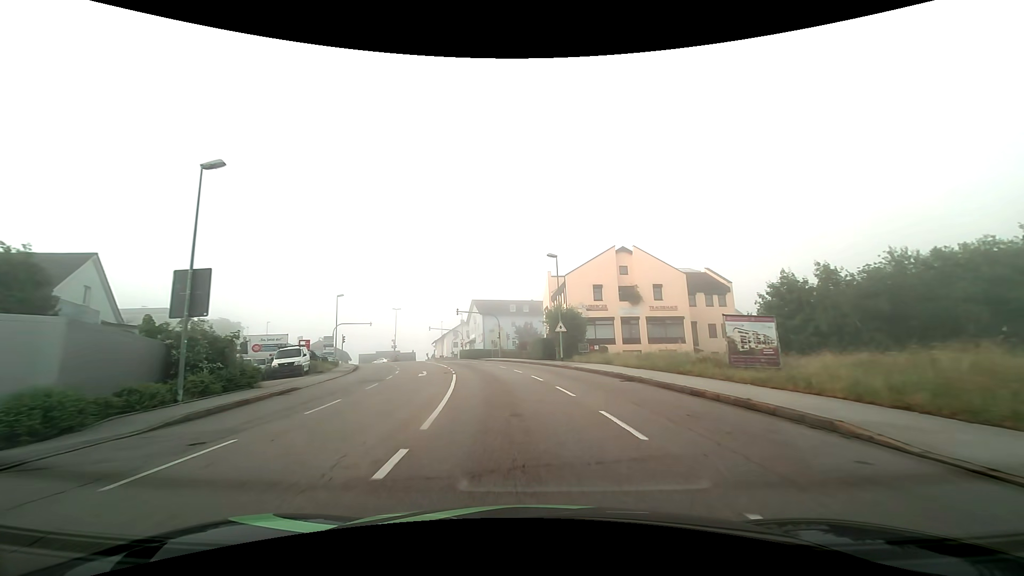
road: tertiary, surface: asphalt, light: Day
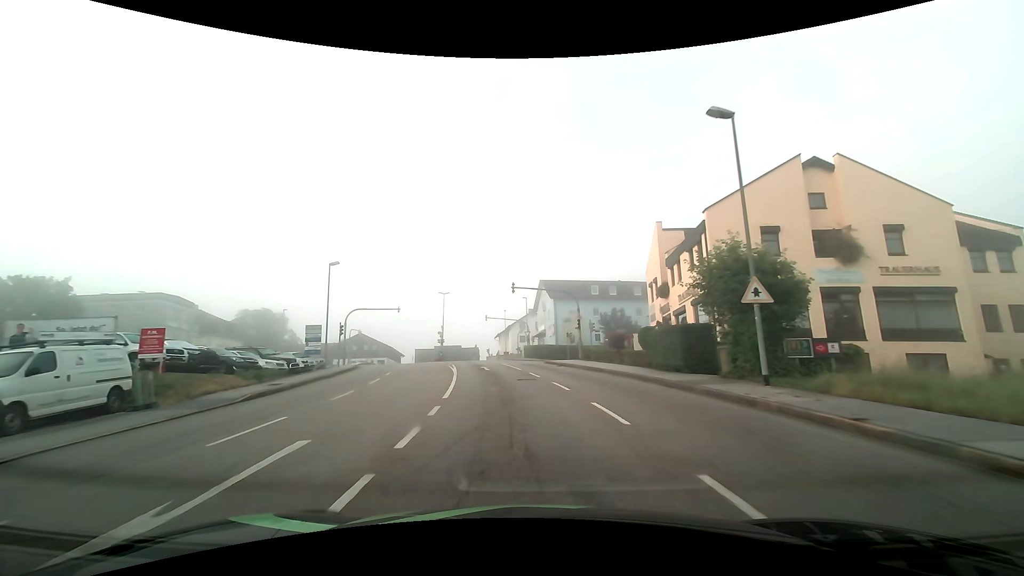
(-1.7, +22.9) m; -9°
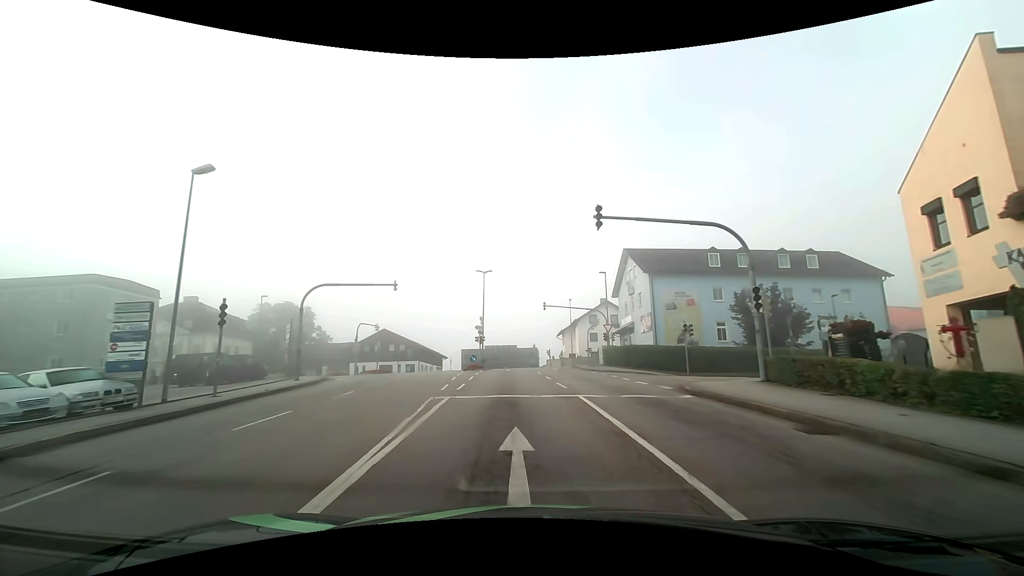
(-1.6, +22.9) m; -7°
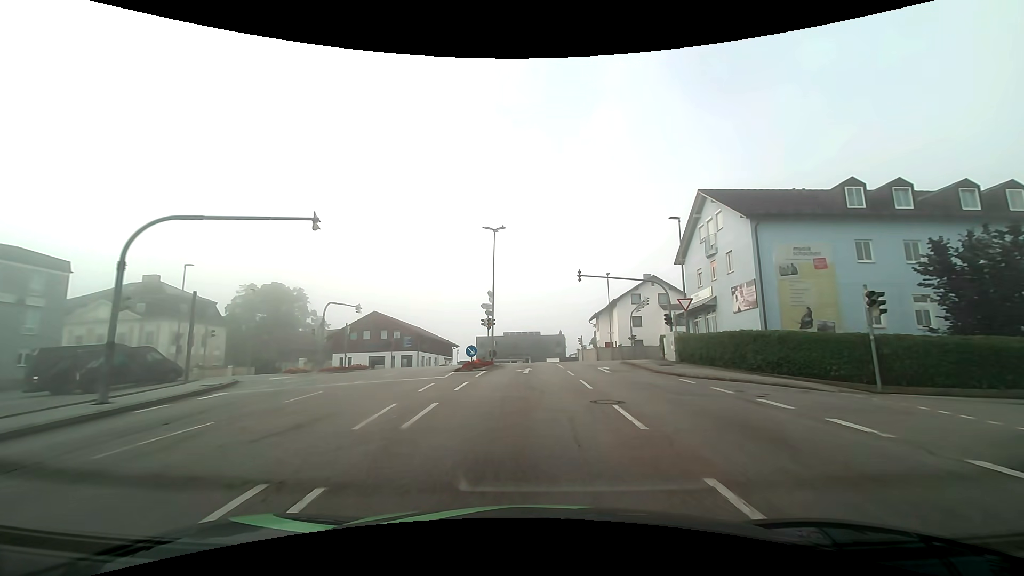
(-0.4, +15.1) m; -3°
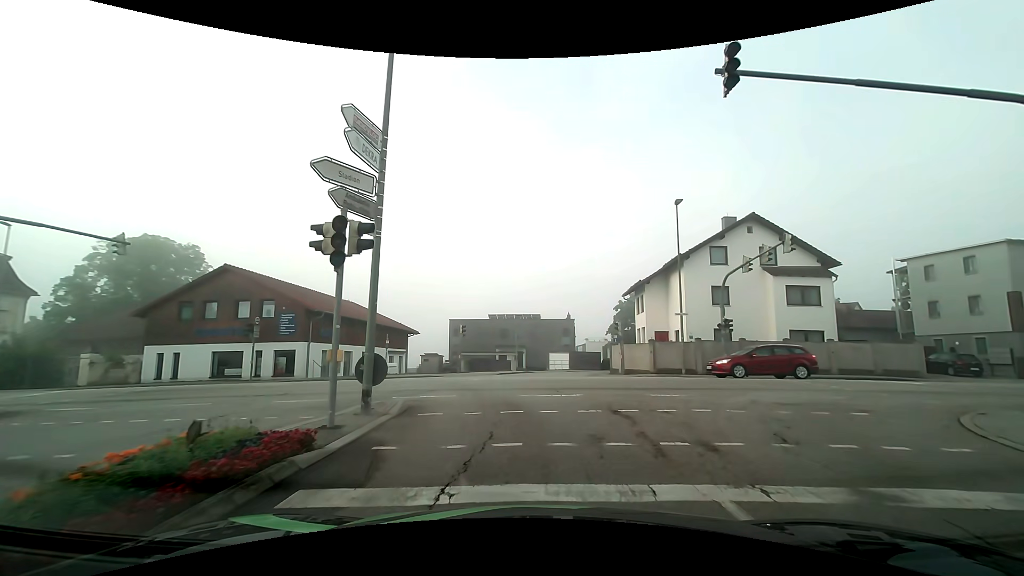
(-0.1, +26.9) m; 0°
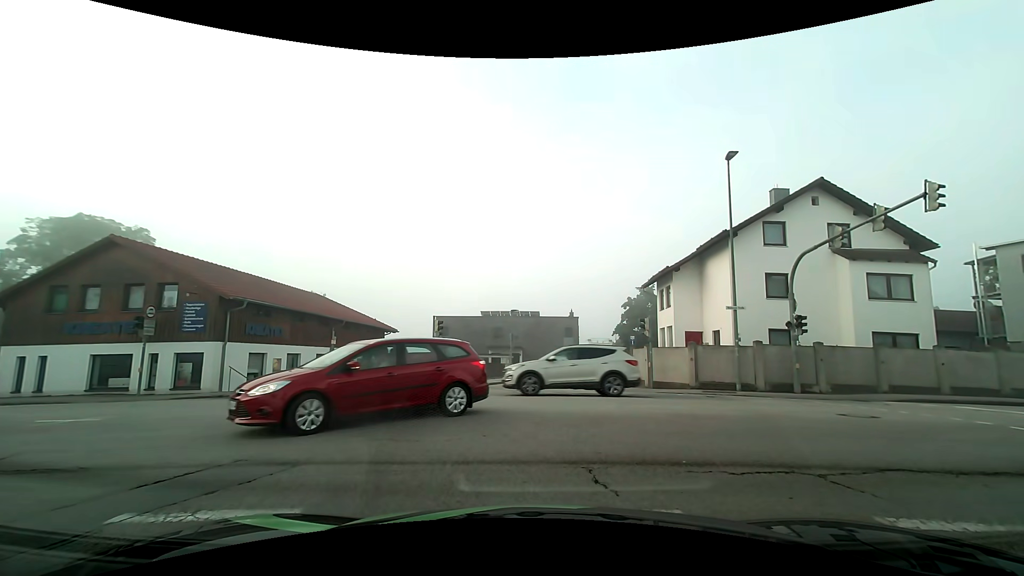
(+0.1, +7.4) m; +1°
